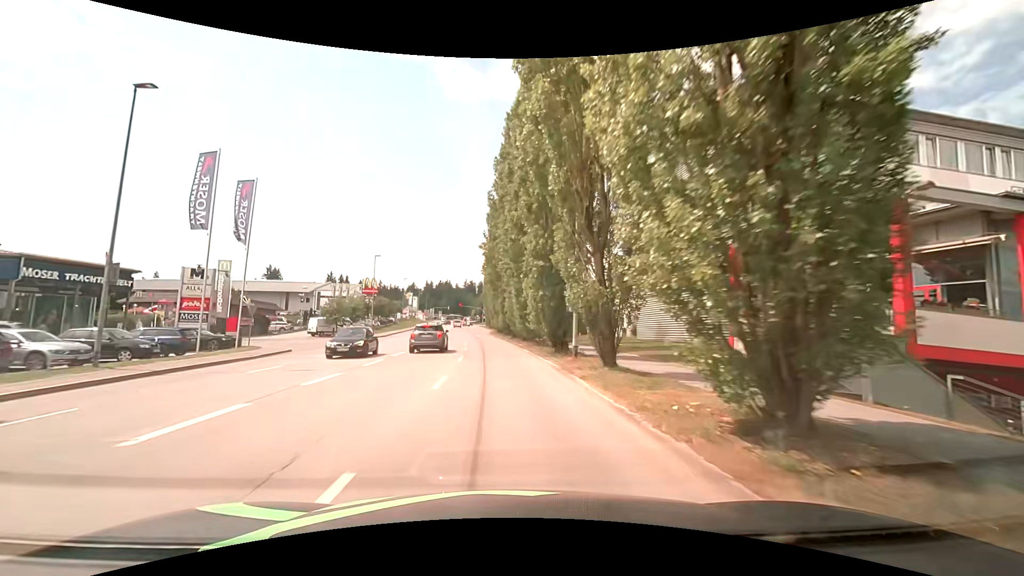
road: tertiary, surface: asphalt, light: Day
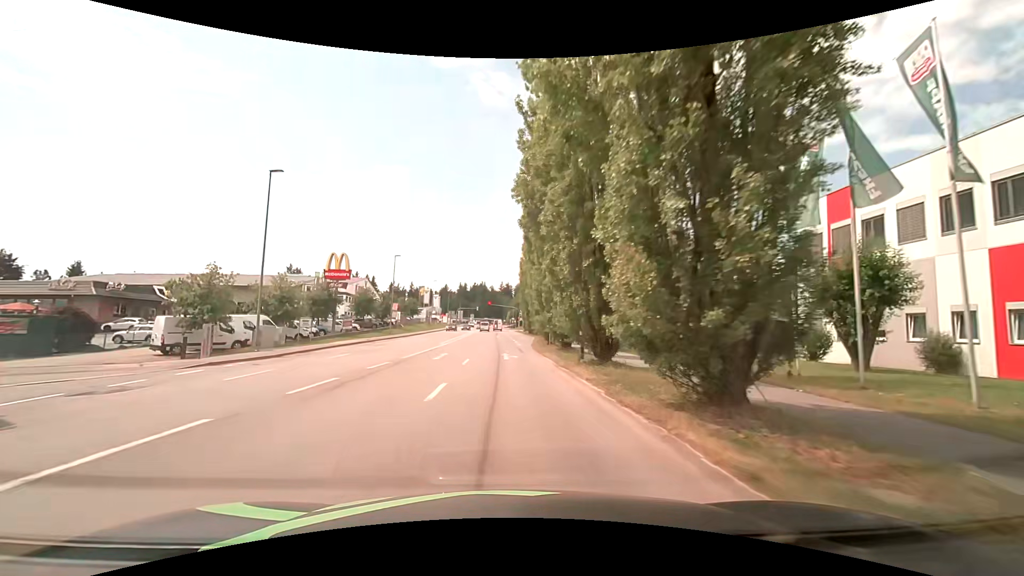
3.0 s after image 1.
(-1.6, +37.9) m; -4°
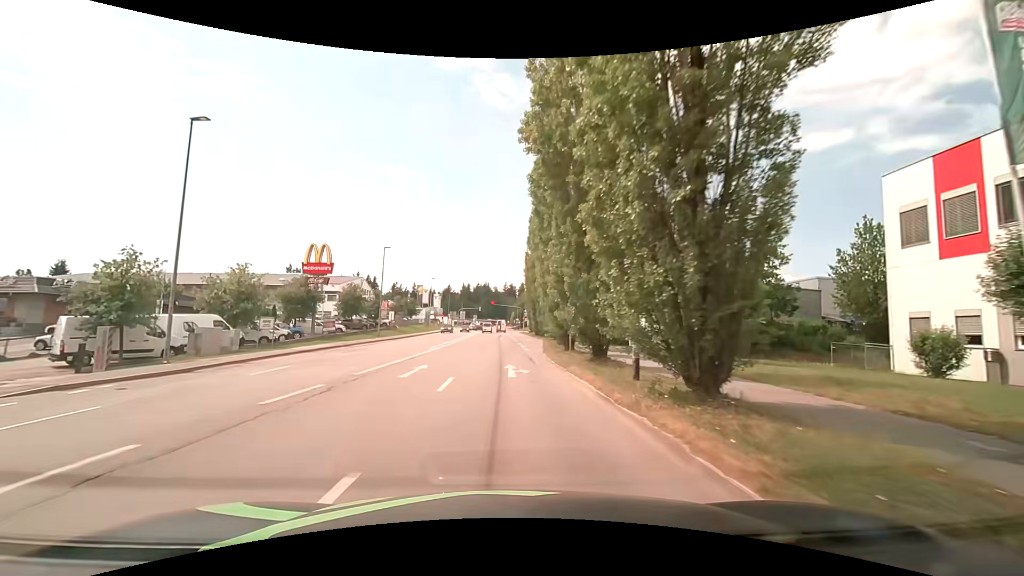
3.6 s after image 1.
(-0.1, +7.6) m; -2°
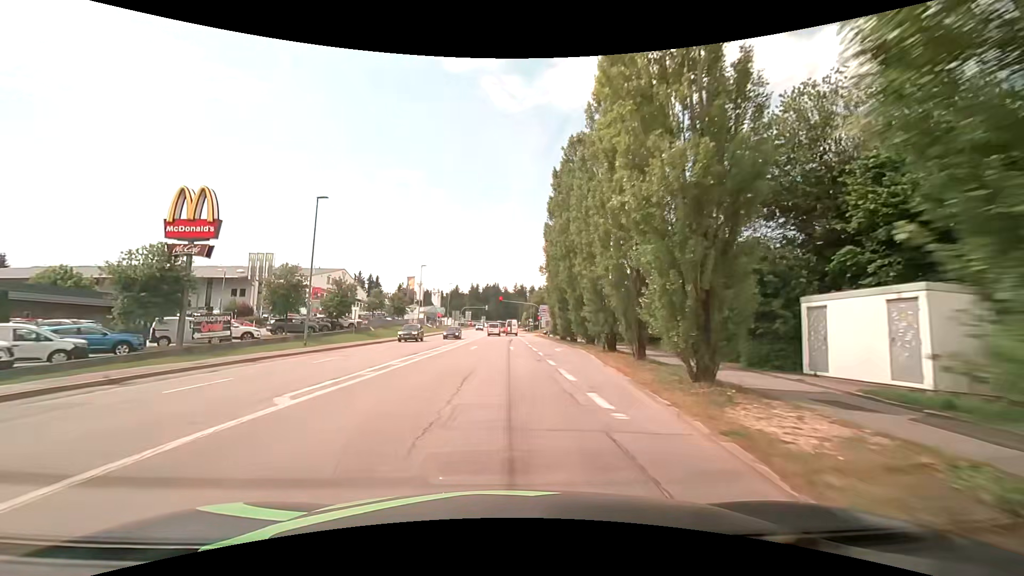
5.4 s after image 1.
(+0.2, +22.7) m; 0°
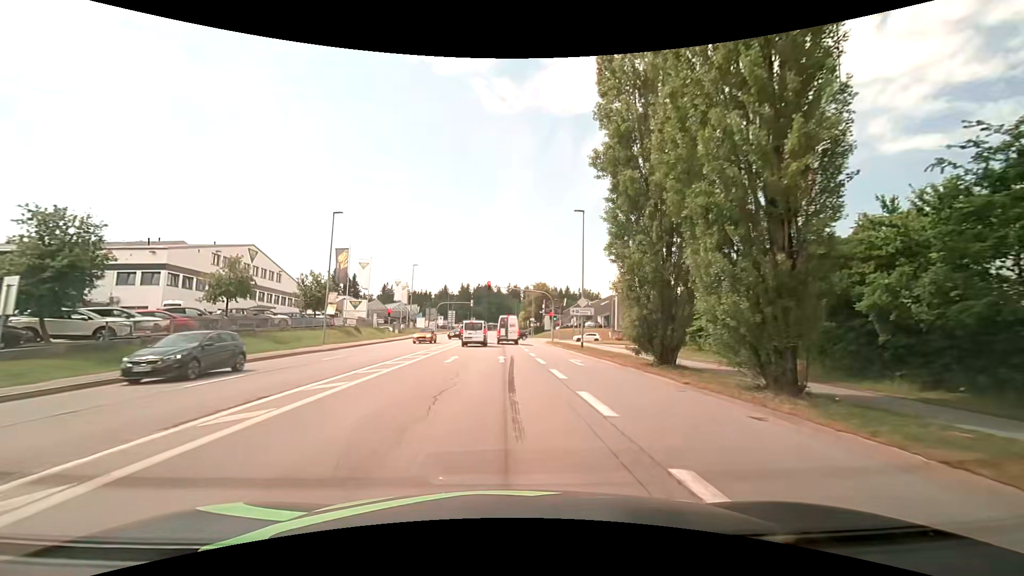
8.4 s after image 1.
(+0.2, +35.8) m; +1°
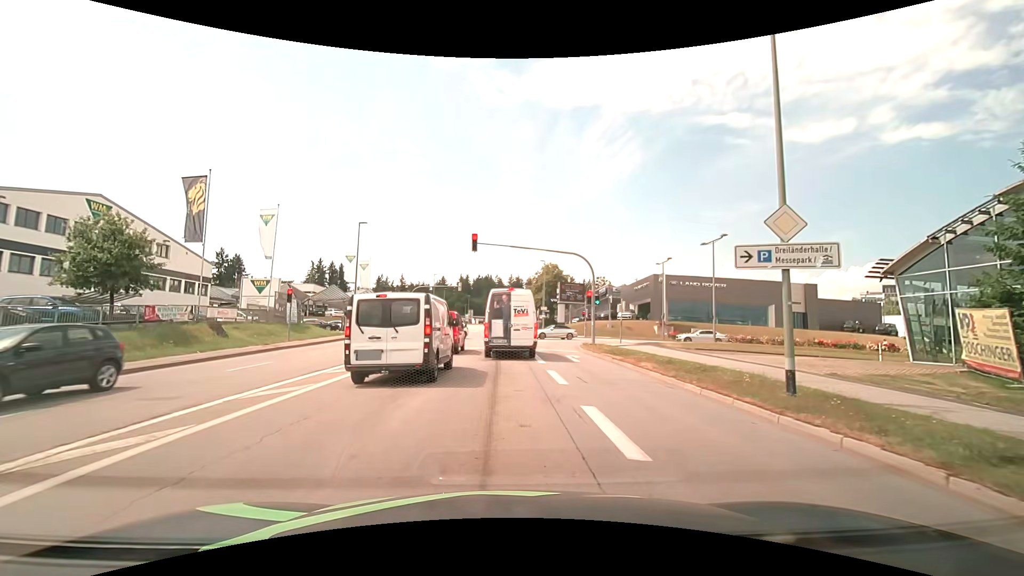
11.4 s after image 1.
(0.0, +26.1) m; +1°
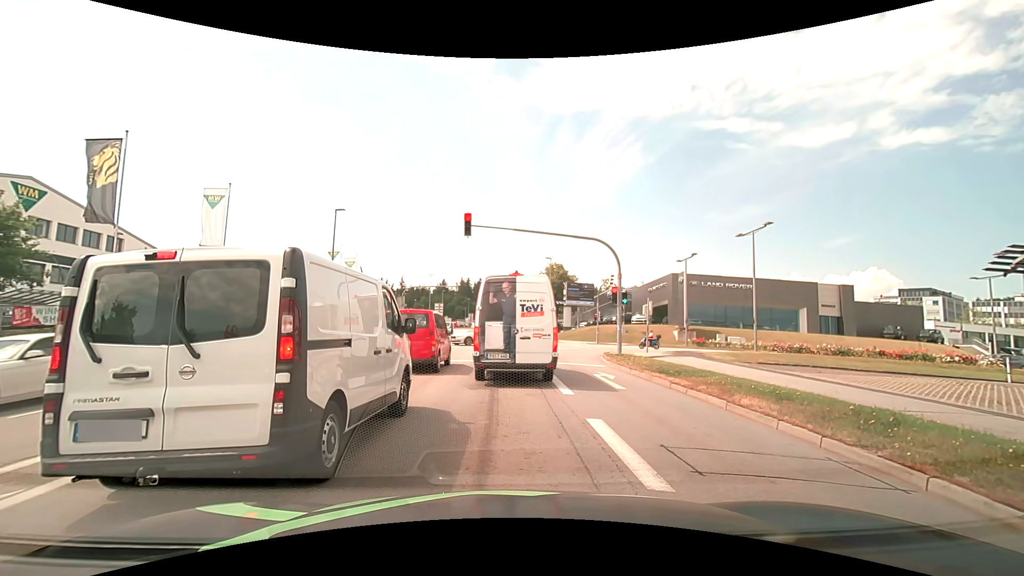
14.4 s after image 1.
(-0.1, +6.3) m; 0°
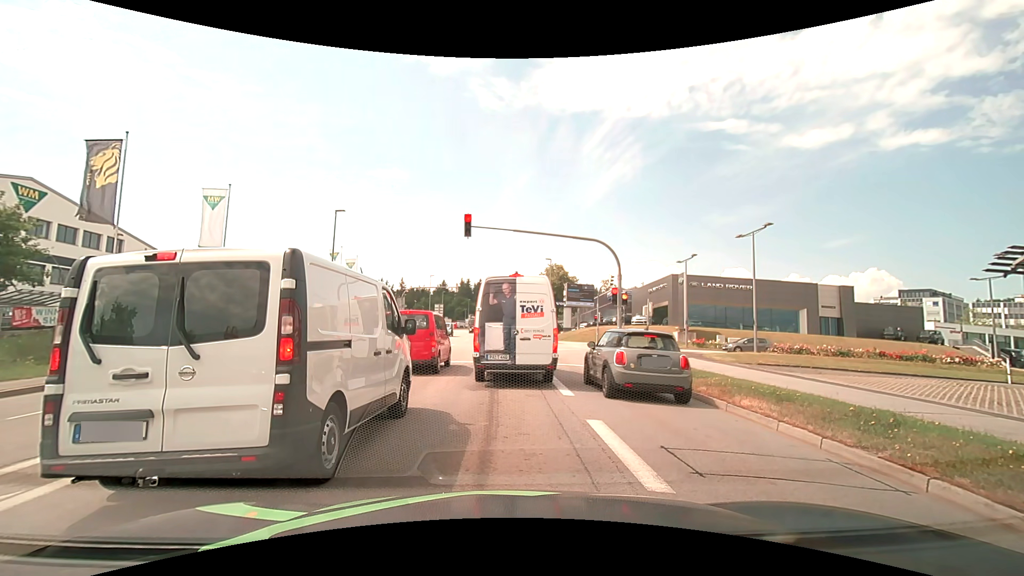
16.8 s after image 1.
(0.0, +0.1) m; 0°
